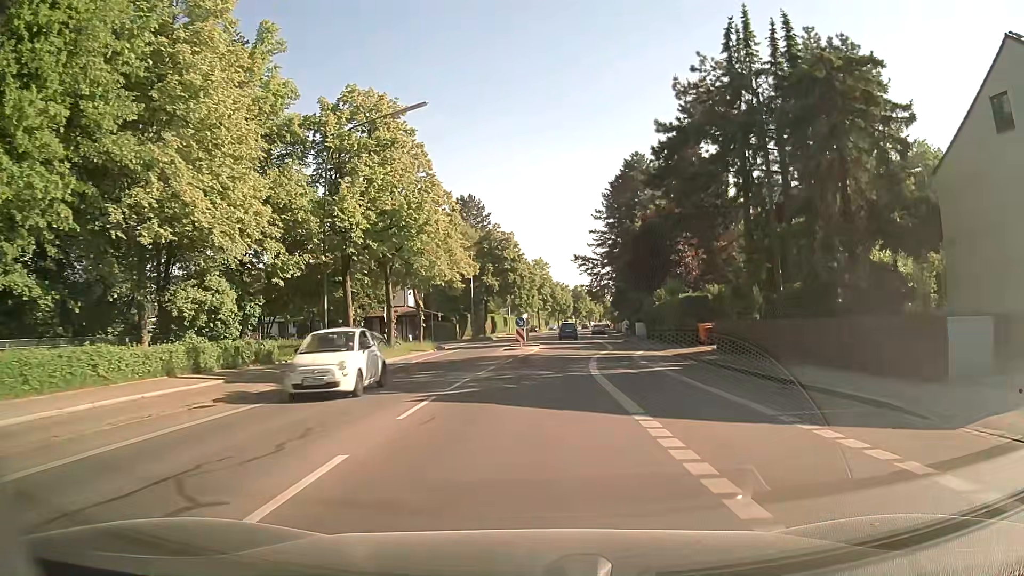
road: secondary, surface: asphalt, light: Day
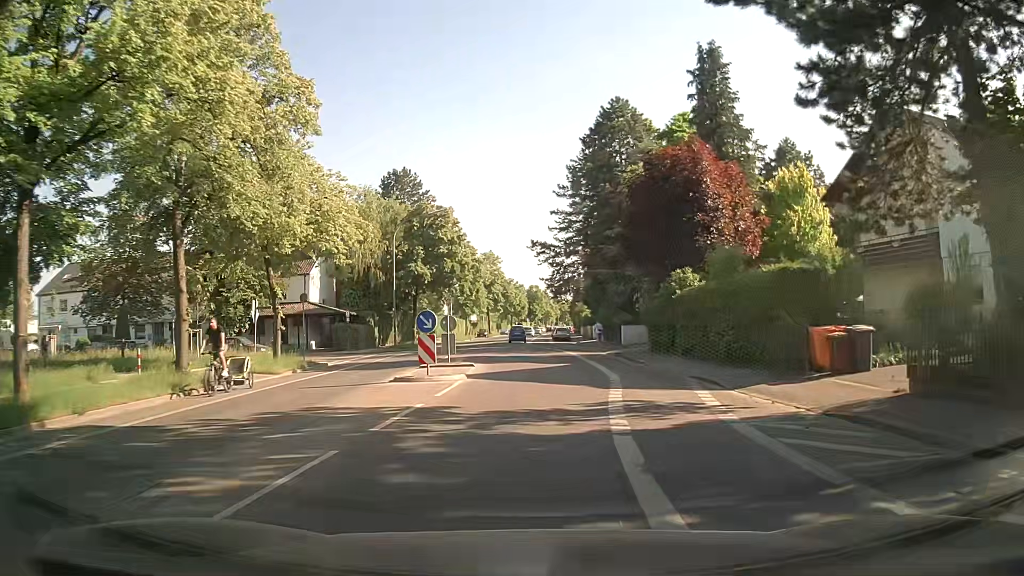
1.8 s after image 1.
(+0.7, +19.2) m; +4°
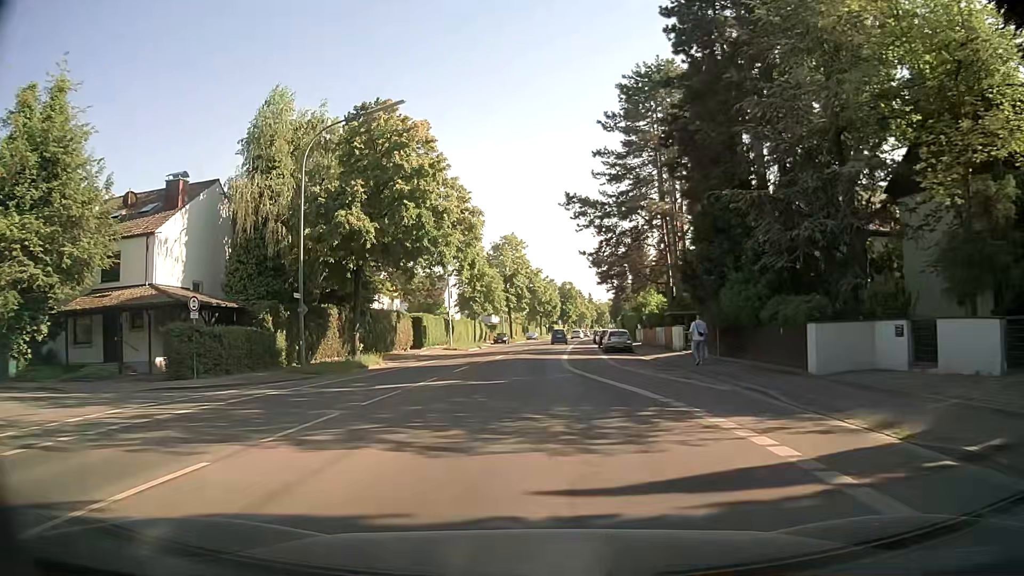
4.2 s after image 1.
(-0.3, +27.6) m; -2°
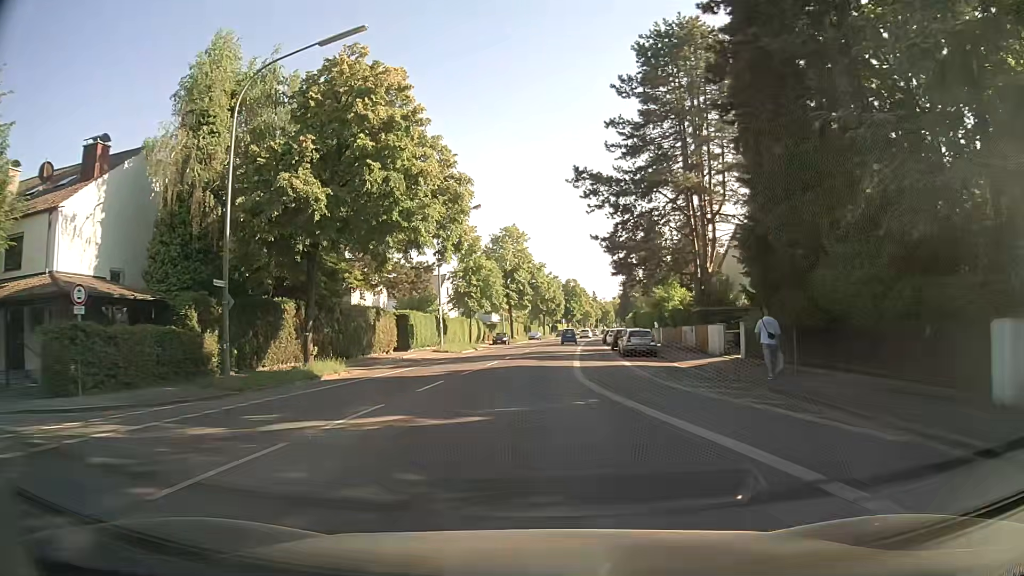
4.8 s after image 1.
(-0.1, +7.6) m; 0°
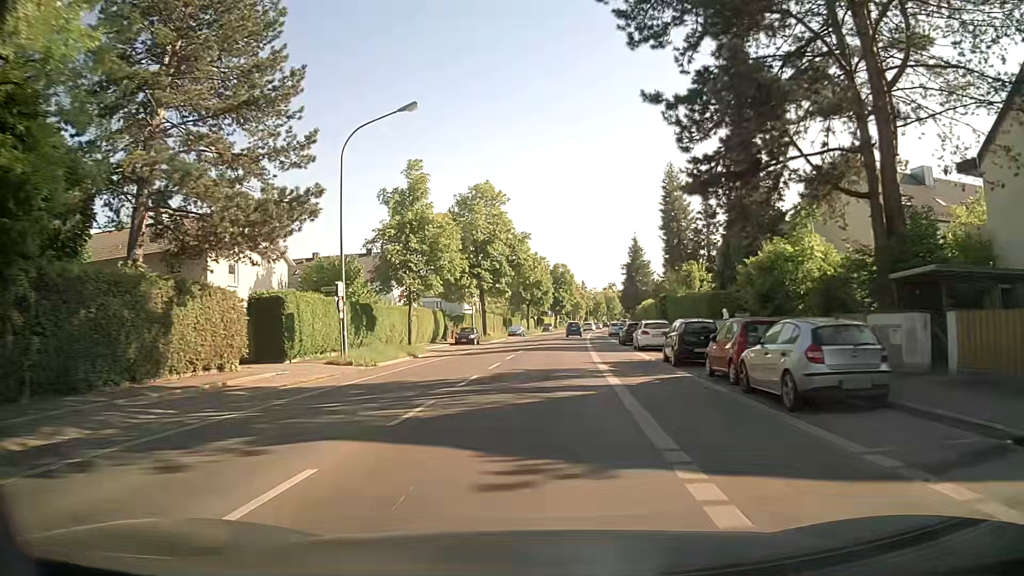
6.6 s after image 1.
(+0.1, +23.9) m; 0°
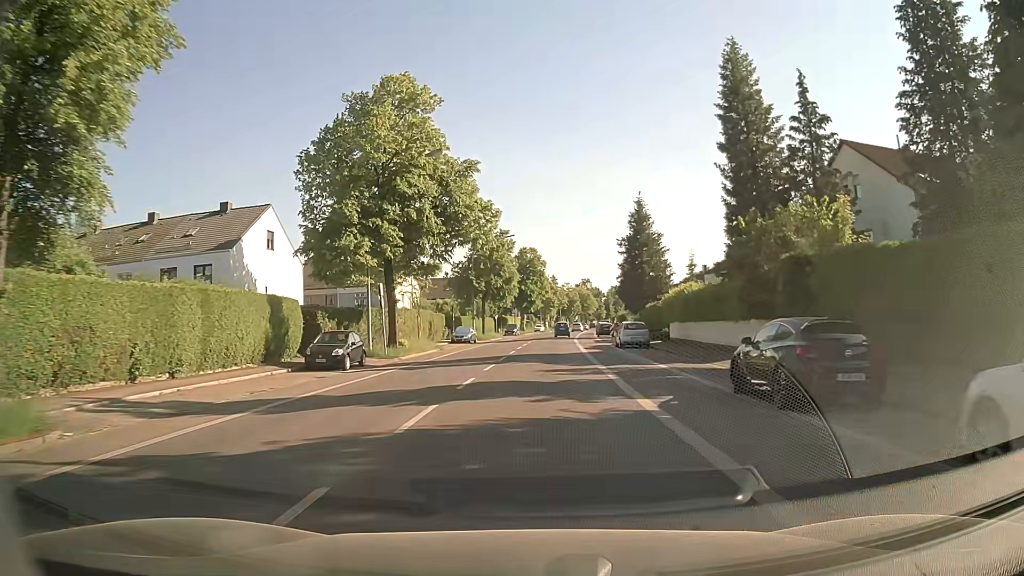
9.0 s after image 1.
(+1.2, +30.1) m; +4°
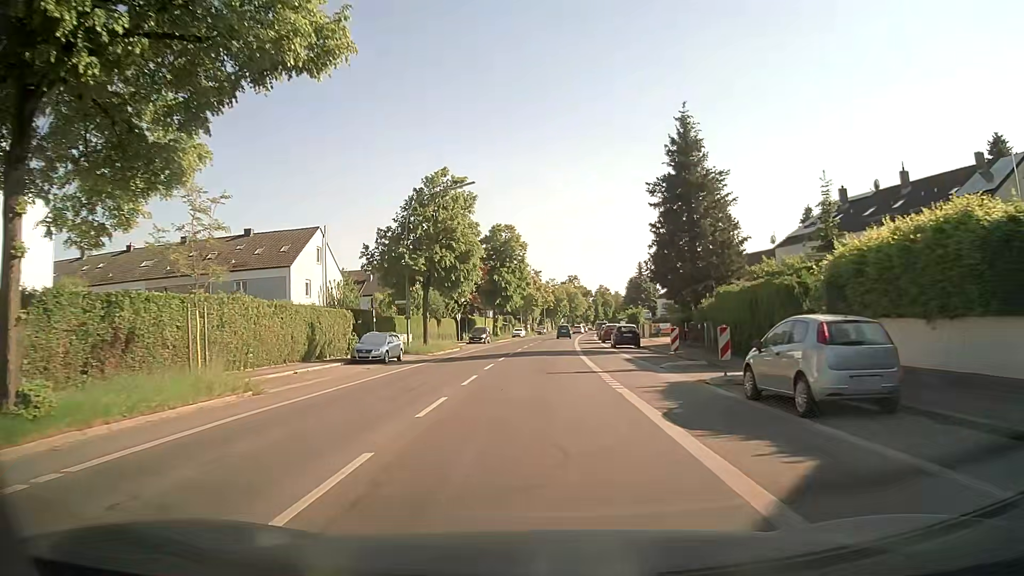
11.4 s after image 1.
(+0.6, +28.0) m; +2°
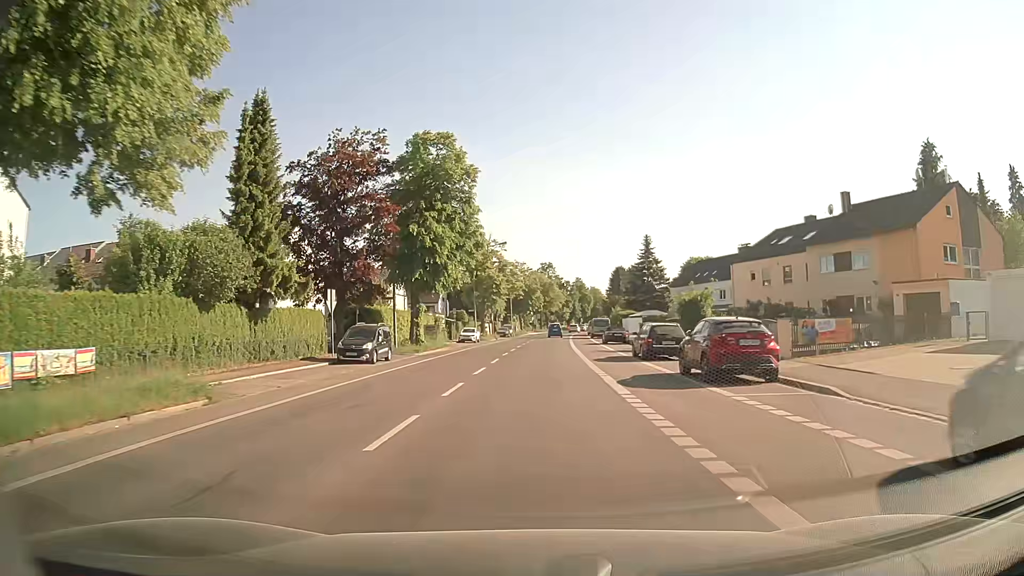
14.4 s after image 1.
(+0.7, +38.8) m; +3°
(0, +10) (0, +20) (0, +30) (+1, +40) (+1, +50) (+1, +60) (+2, +70) (+2, +80) (+3, +90) (+4, +100) m
